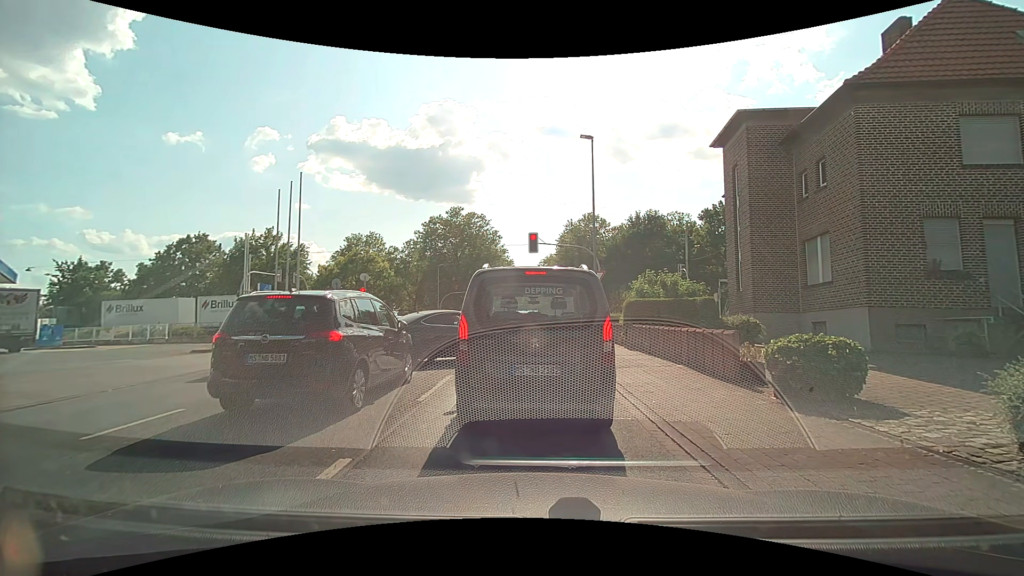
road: unclassified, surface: asphalt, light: Day
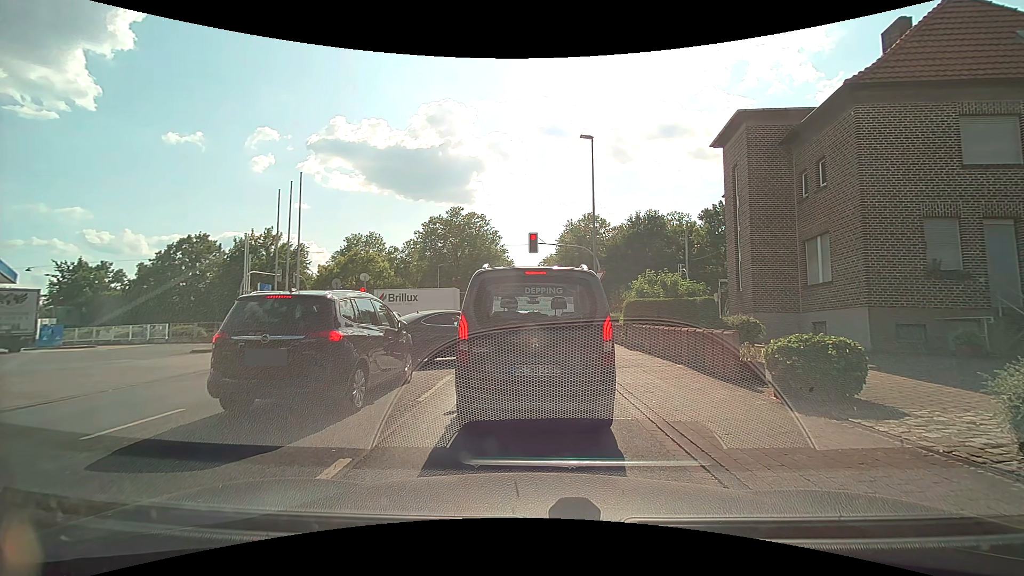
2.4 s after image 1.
(0.0, 0.0) m; 0°
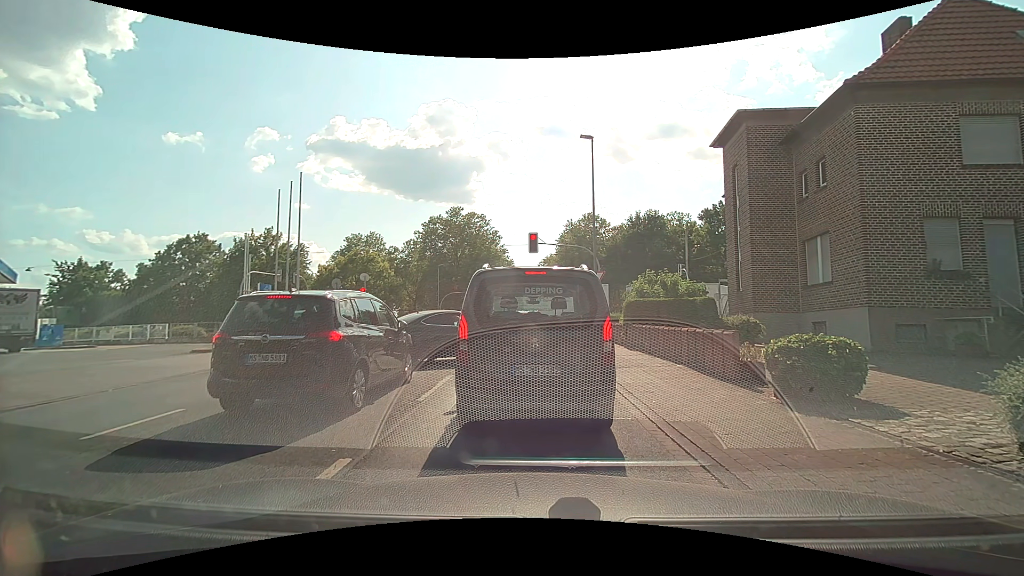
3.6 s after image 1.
(0.0, 0.0) m; 0°
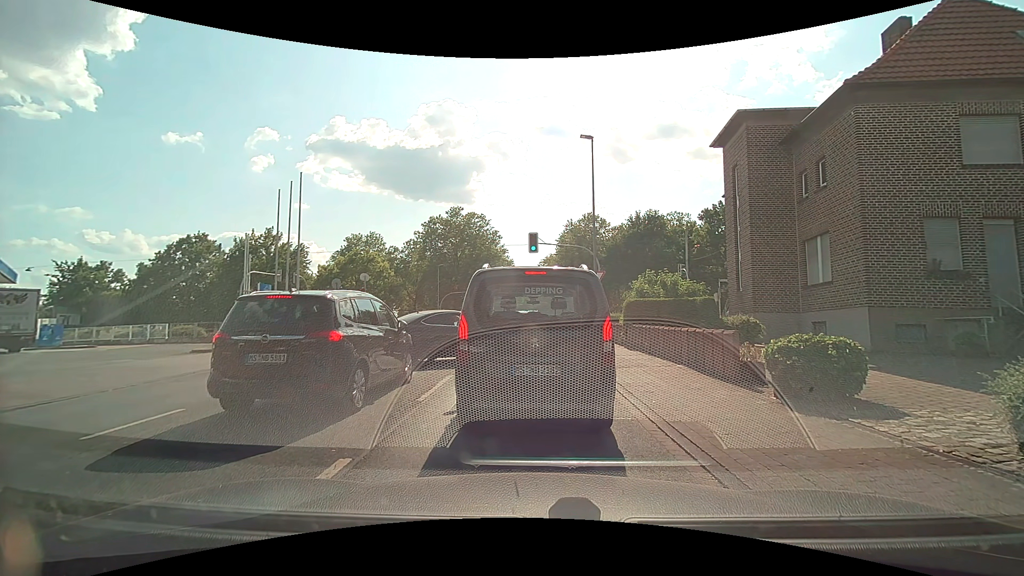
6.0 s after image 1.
(0.0, 0.0) m; 0°
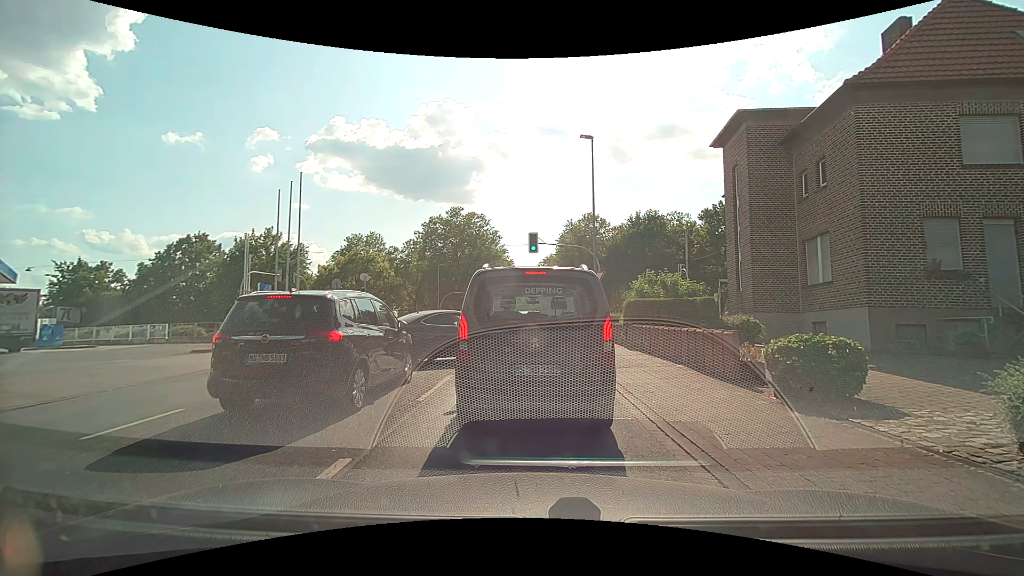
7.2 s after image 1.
(0.0, 0.0) m; 0°
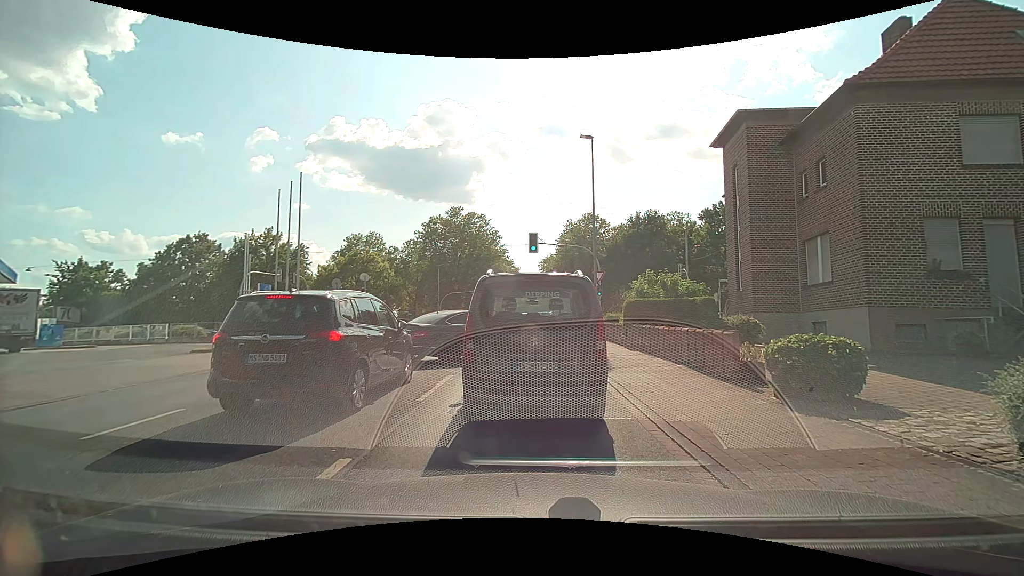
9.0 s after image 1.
(0.0, 0.0) m; 0°
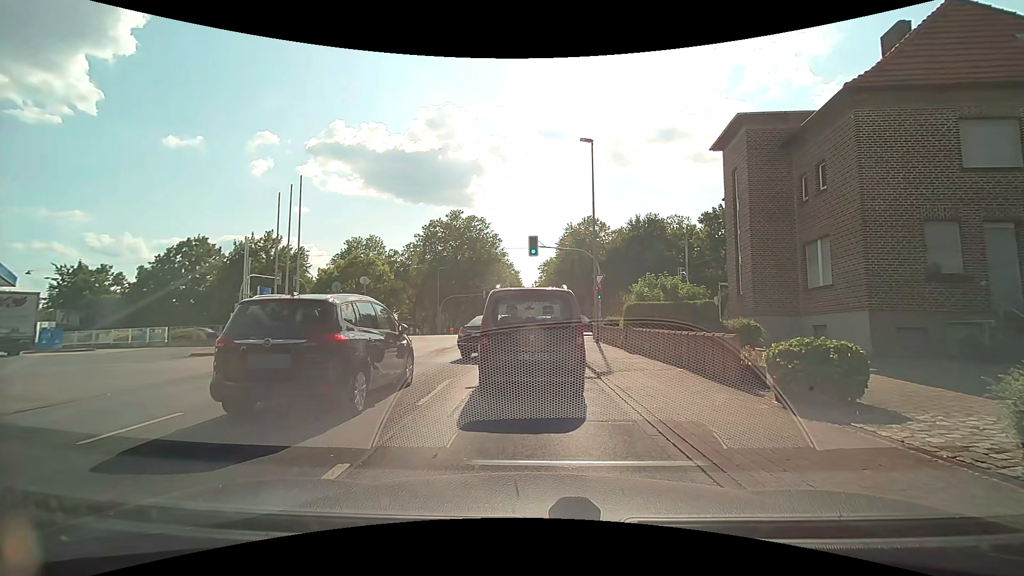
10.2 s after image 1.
(0.0, 0.0) m; 0°
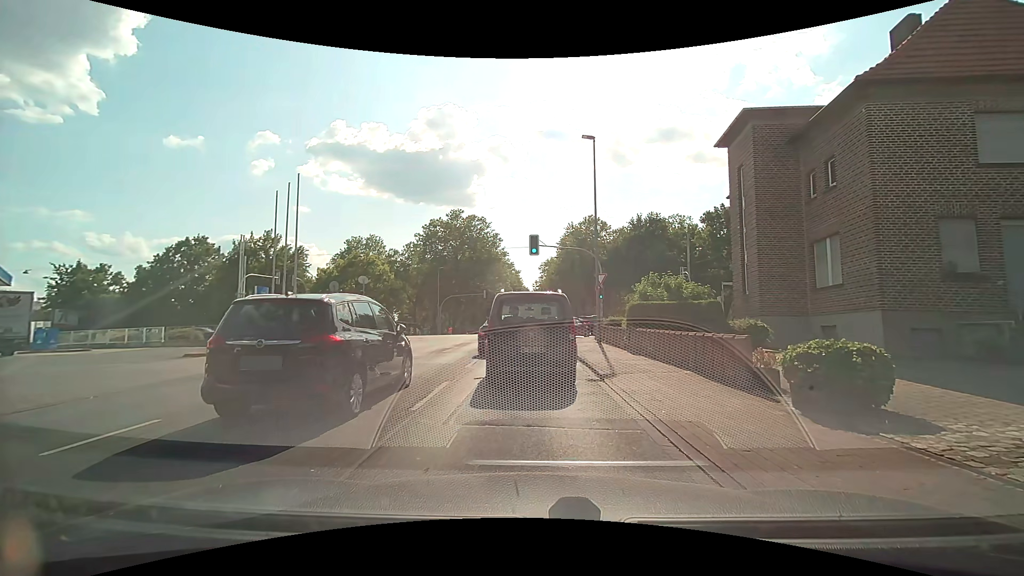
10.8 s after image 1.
(0.0, +0.5) m; 0°
(0, +10) (0, +20) (0, +30) (+3, +39) (+11, +44) (+21, +44) (+31, +43) (+41, +43) (+51, +42) (+61, +42) m
